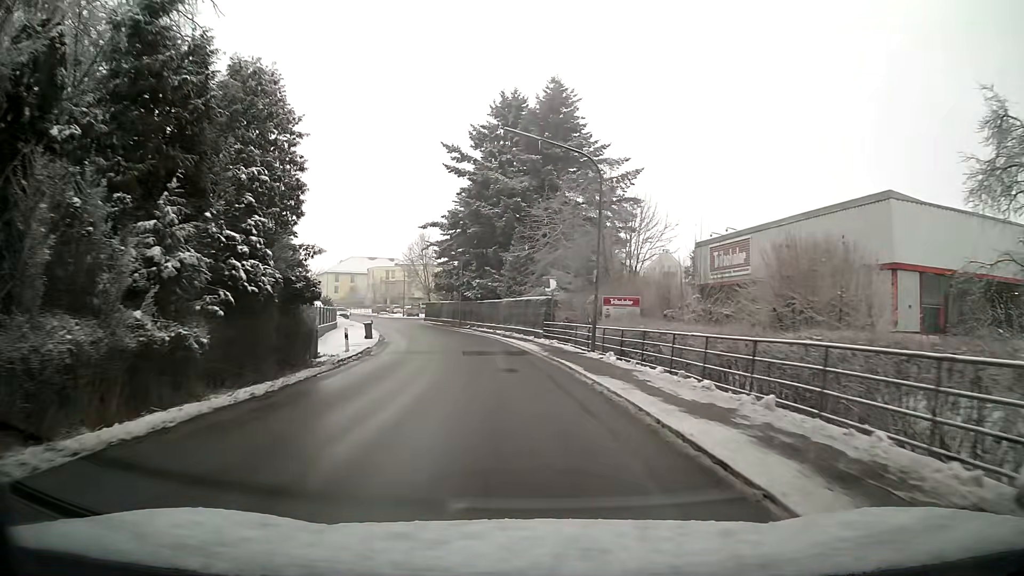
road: tertiary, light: Day
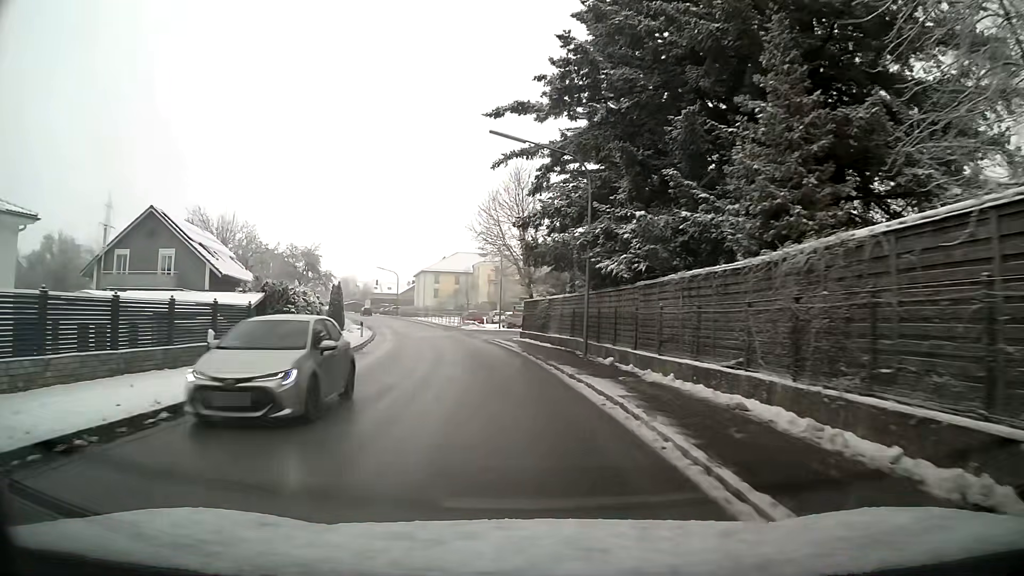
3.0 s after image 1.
(-3.7, +38.4) m; -12°
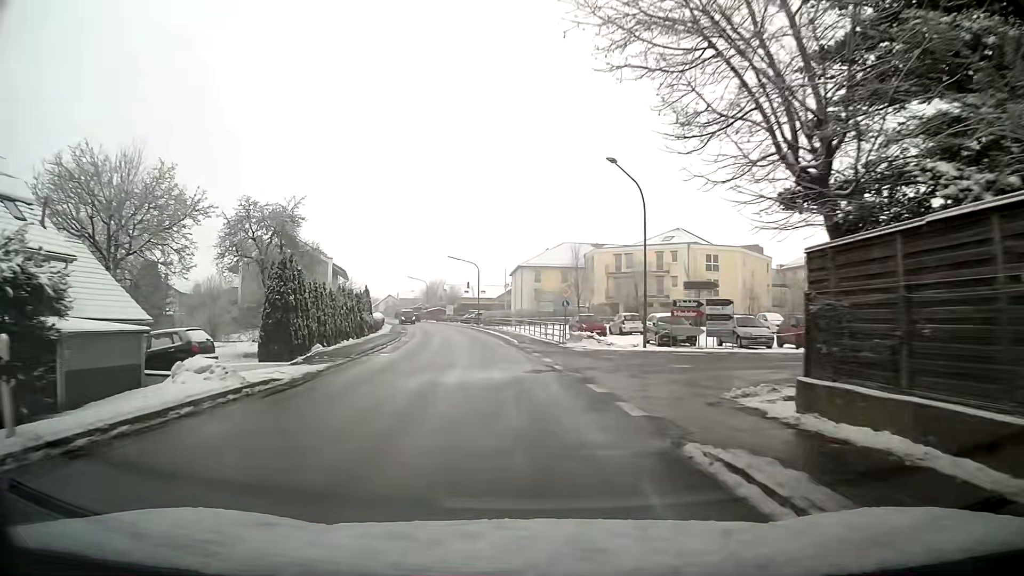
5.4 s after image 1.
(-2.7, +30.8) m; -10°
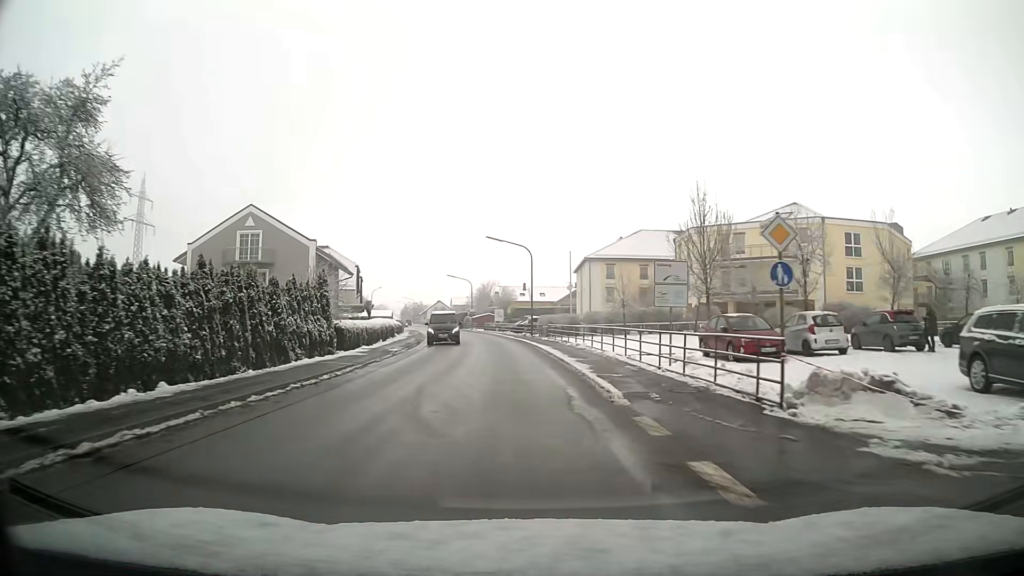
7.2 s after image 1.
(-1.2, +22.9) m; -5°
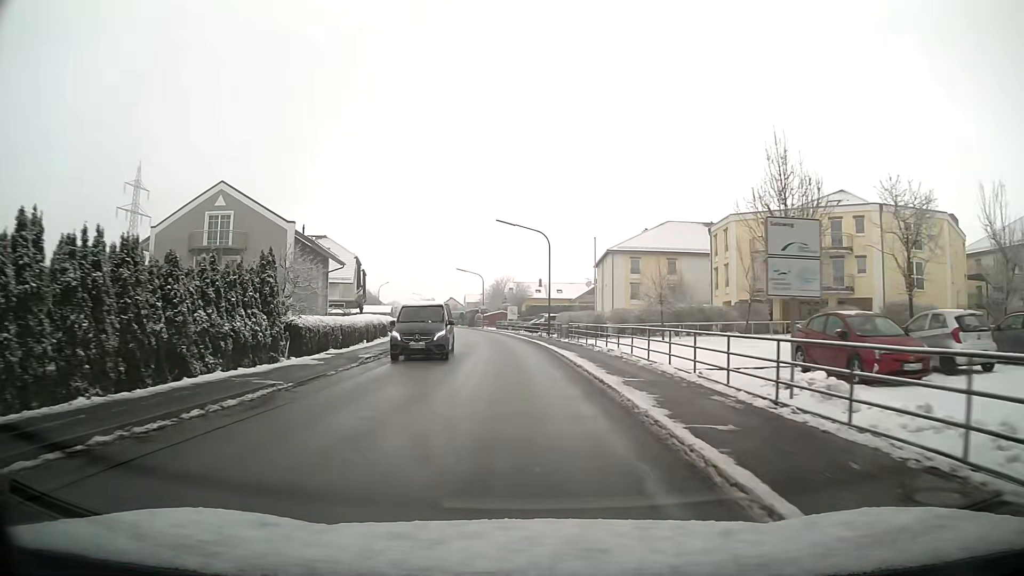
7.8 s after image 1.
(-0.1, +7.6) m; -1°
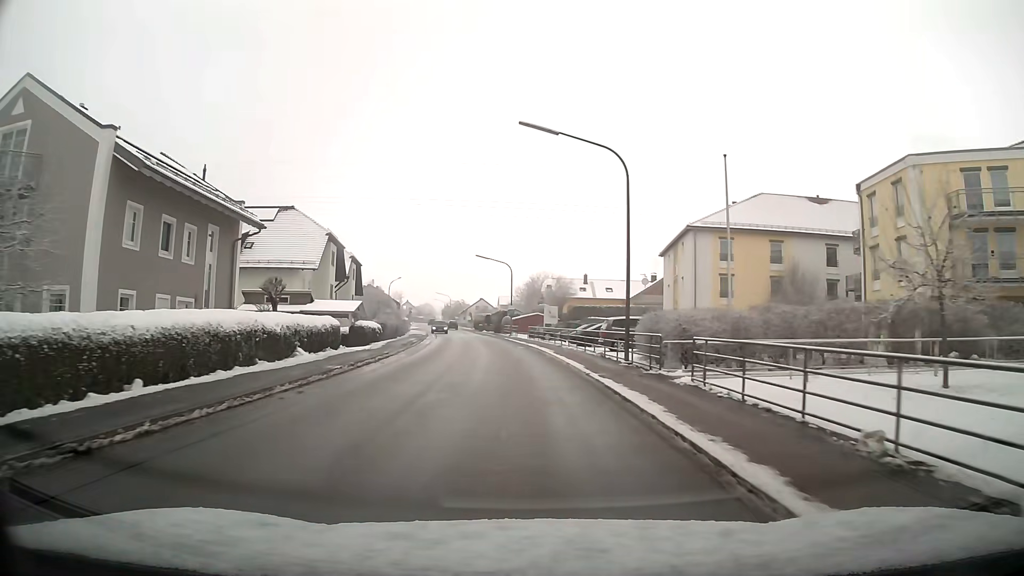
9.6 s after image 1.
(-0.6, +22.9) m; -3°
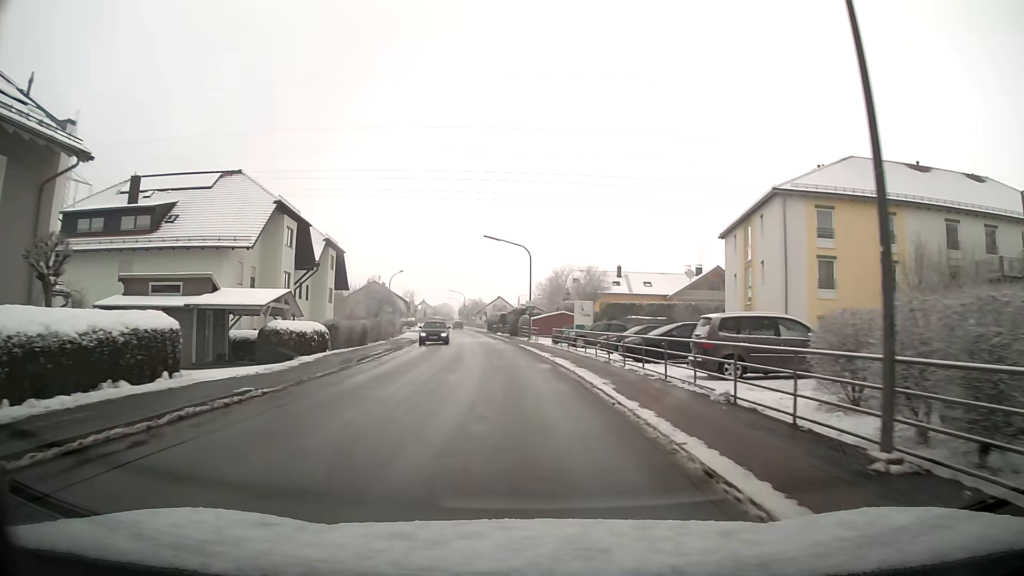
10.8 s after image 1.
(-0.3, +15.3) m; -2°
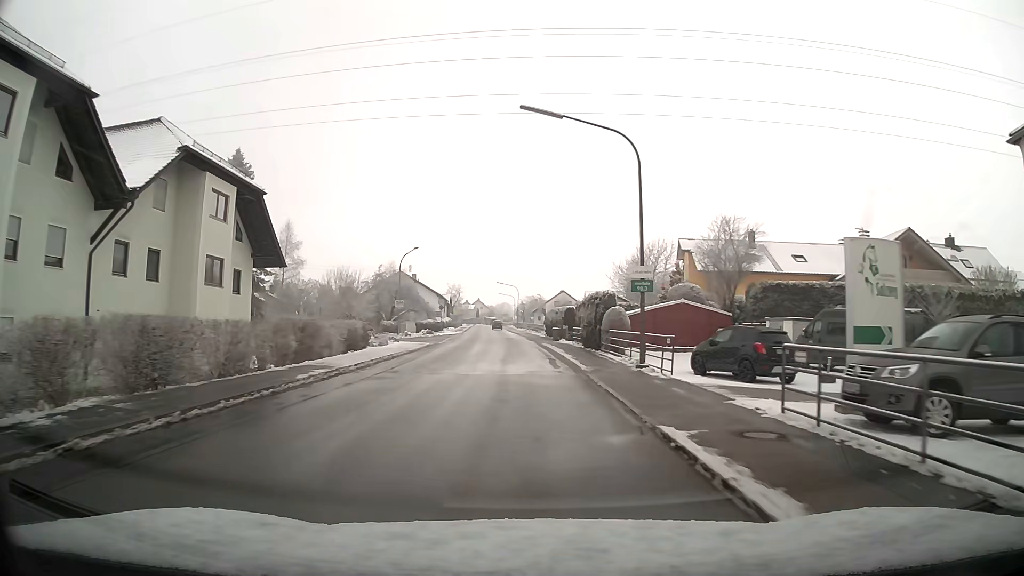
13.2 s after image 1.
(-1.4, +31.0) m; -5°
